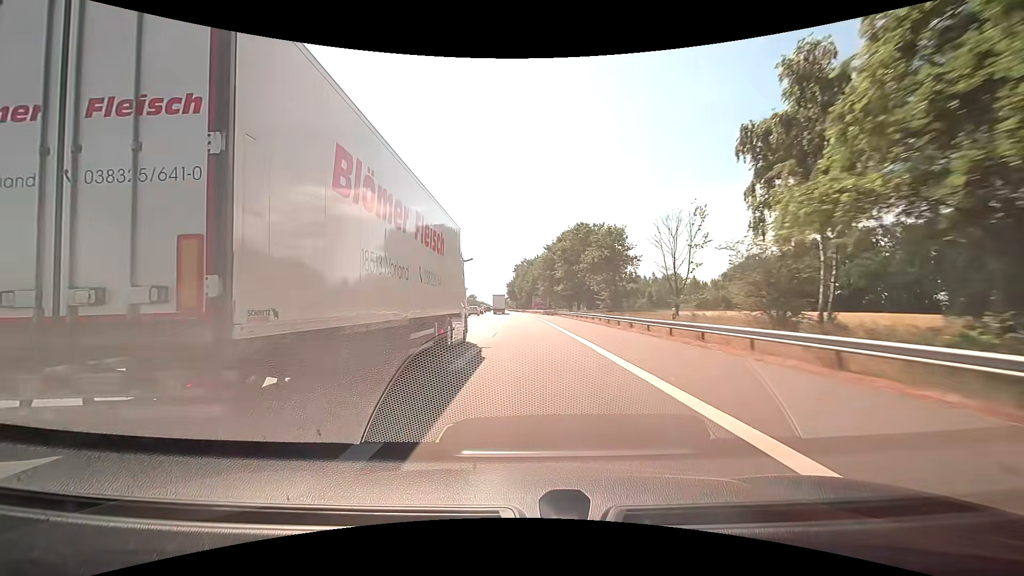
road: motorway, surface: asphalt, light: Day
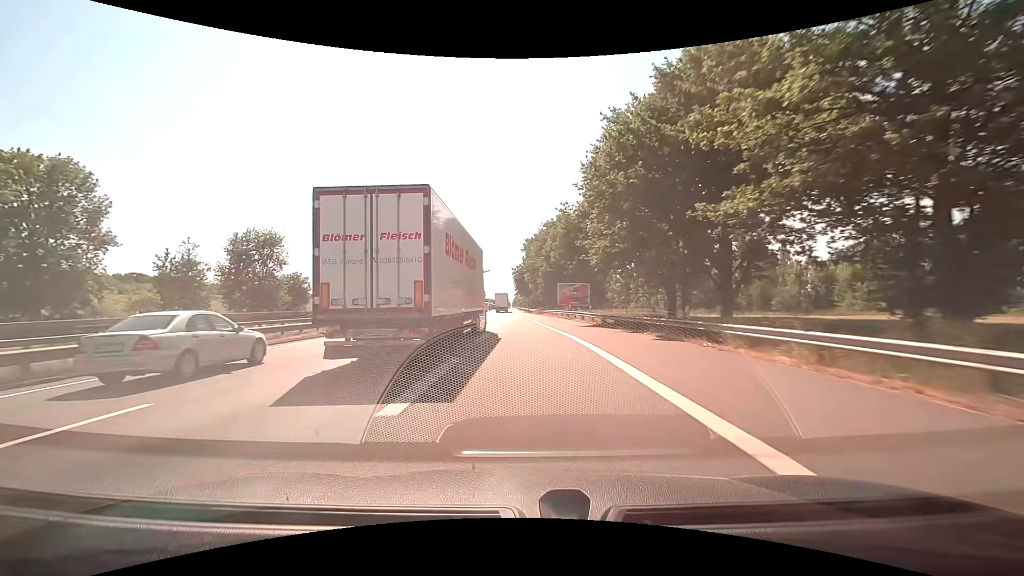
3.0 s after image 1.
(-0.5, +63.3) m; -1°
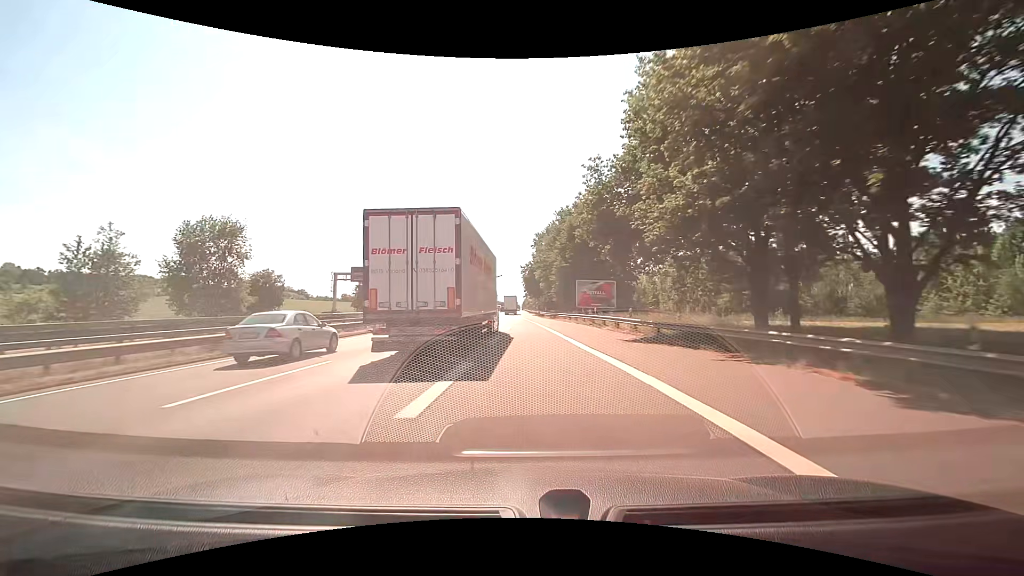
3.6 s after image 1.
(-0.2, +12.1) m; -1°
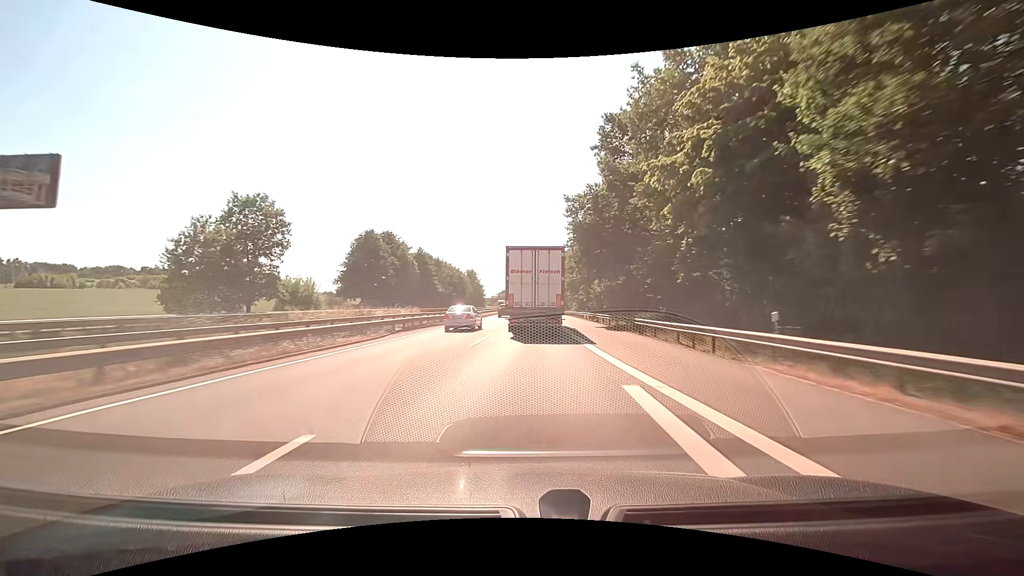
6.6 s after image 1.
(-2.5, +63.1) m; -3°
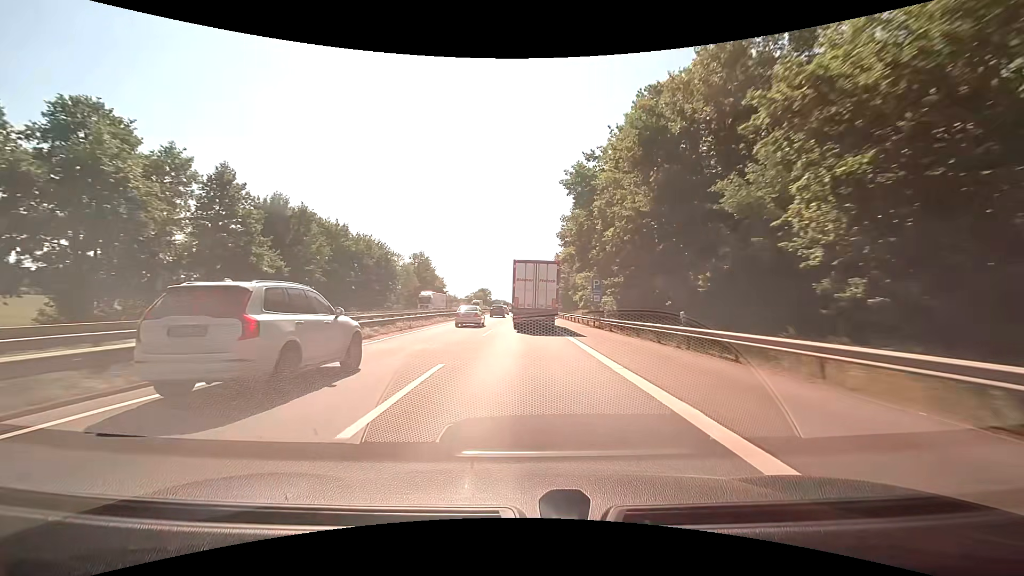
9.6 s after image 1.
(+1.8, +66.6) m; +2°
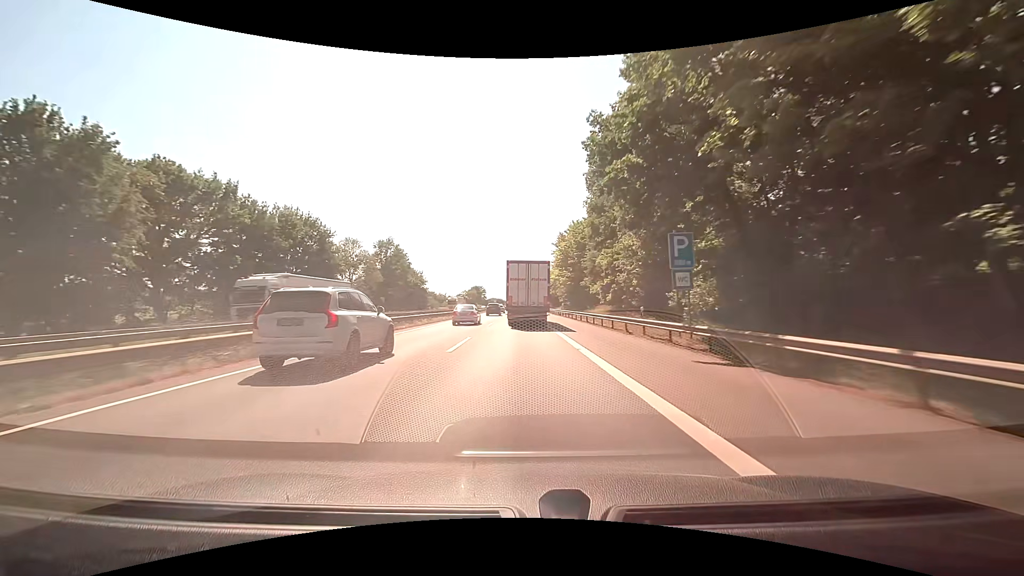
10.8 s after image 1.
(+0.3, +27.1) m; +1°
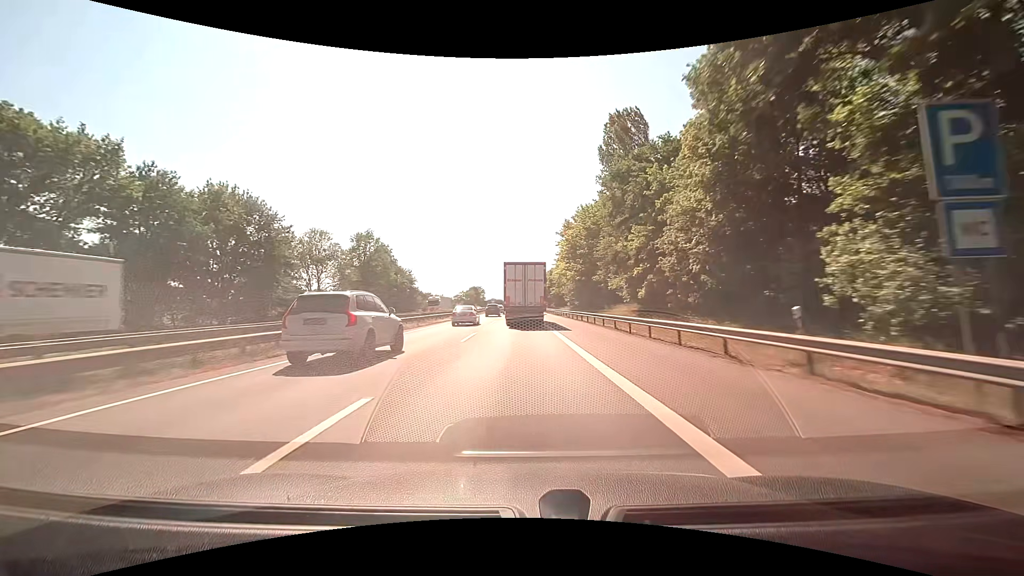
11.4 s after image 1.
(0.0, +13.5) m; 0°
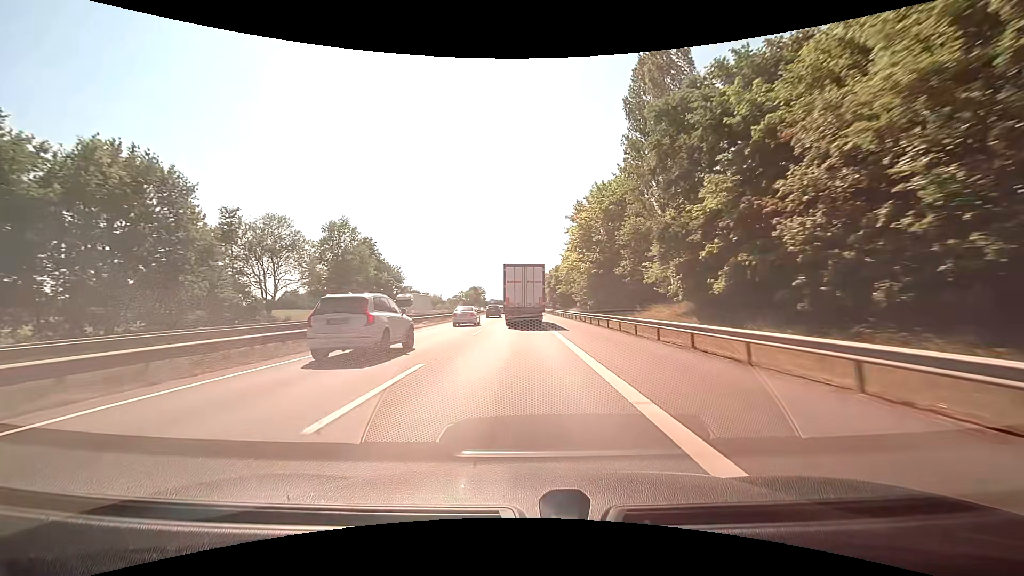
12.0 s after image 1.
(0.0, +13.6) m; 0°
(0, +10) (0, +20) (0, +30) (0, +40) (0, +50) (0, +60) (-1, +70) (-1, +80) (-1, +90) (-1, +100) m
